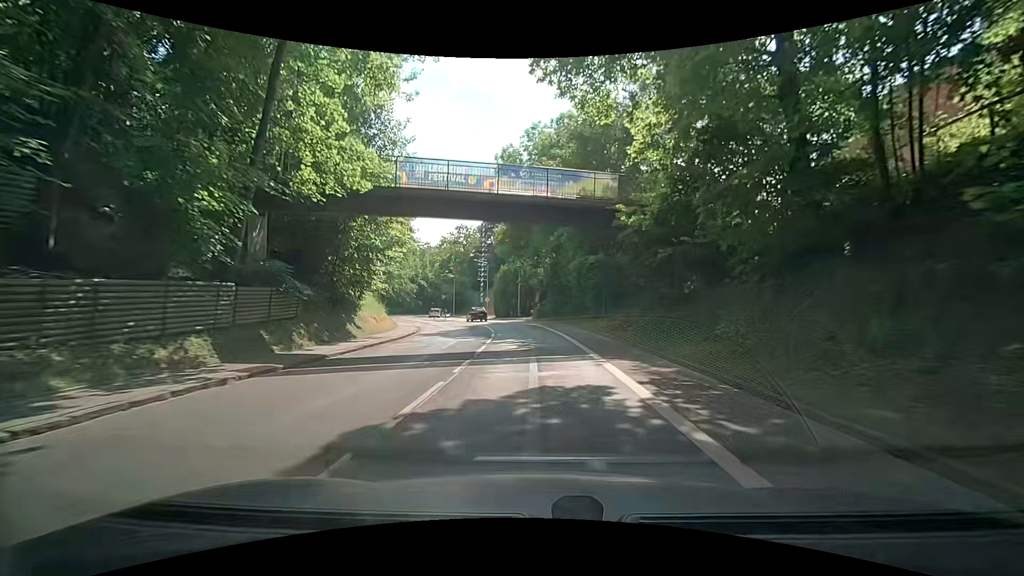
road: secondary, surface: asphalt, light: Day
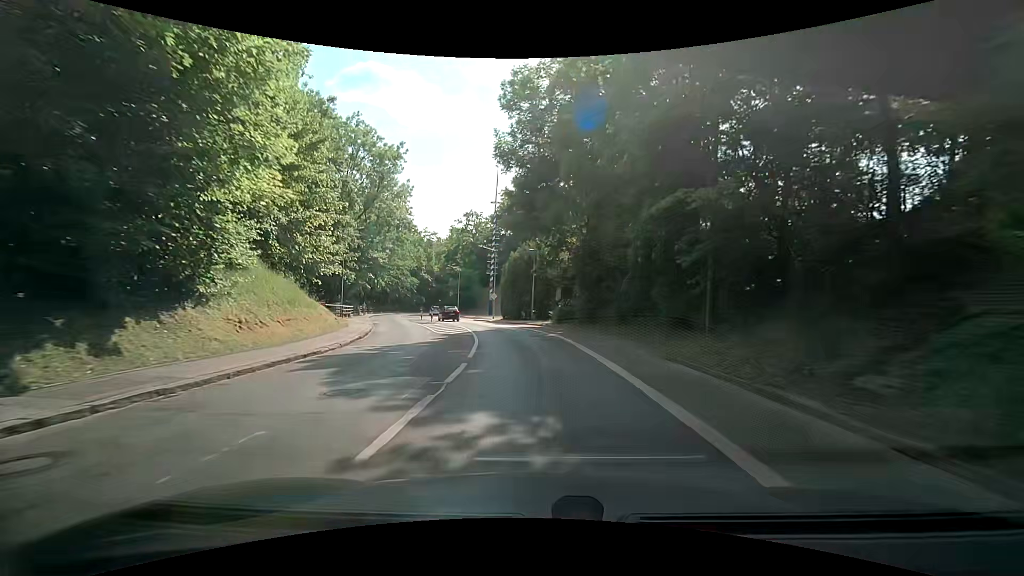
(-0.1, +15.2) m; -2°
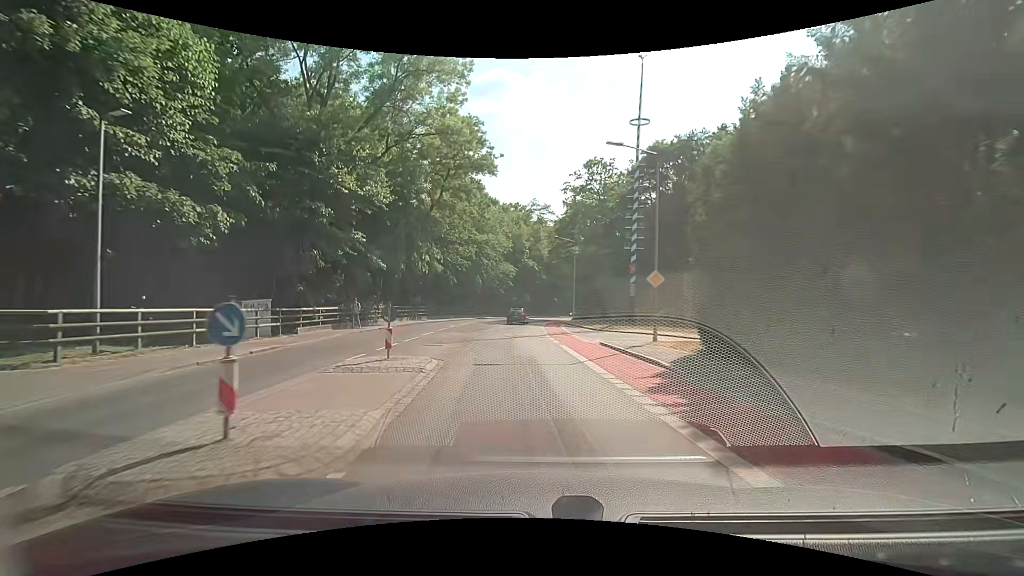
(-3.5, +36.8) m; -14°
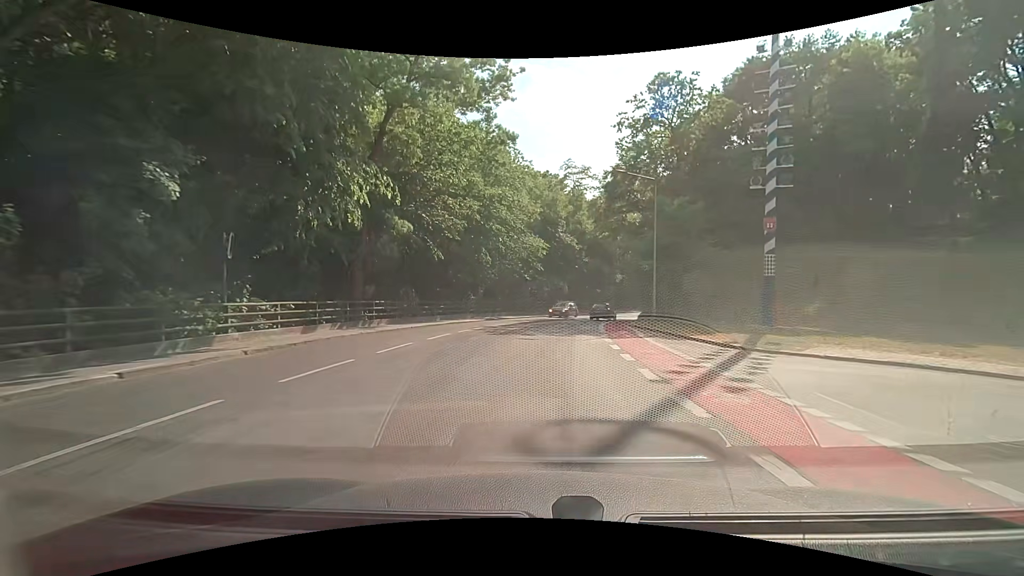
(-1.0, +21.7) m; -3°
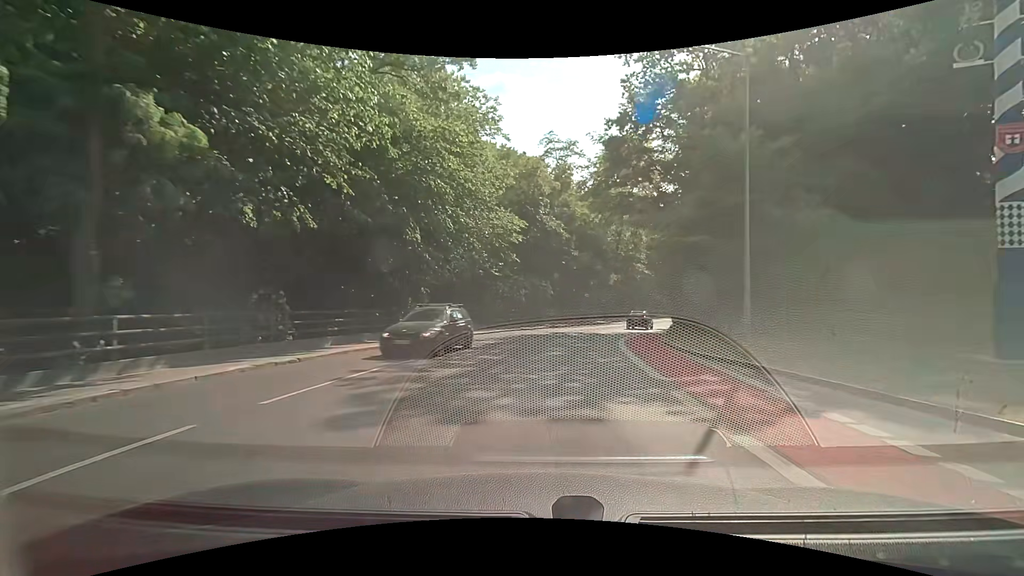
(+0.1, +14.4) m; +2°
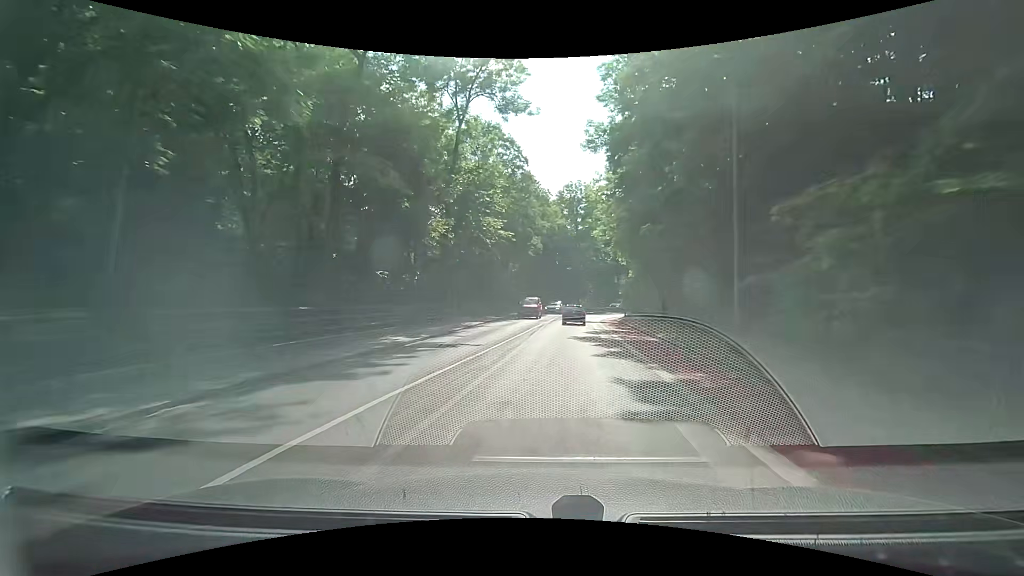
(+5.2, +35.5) m; +19°
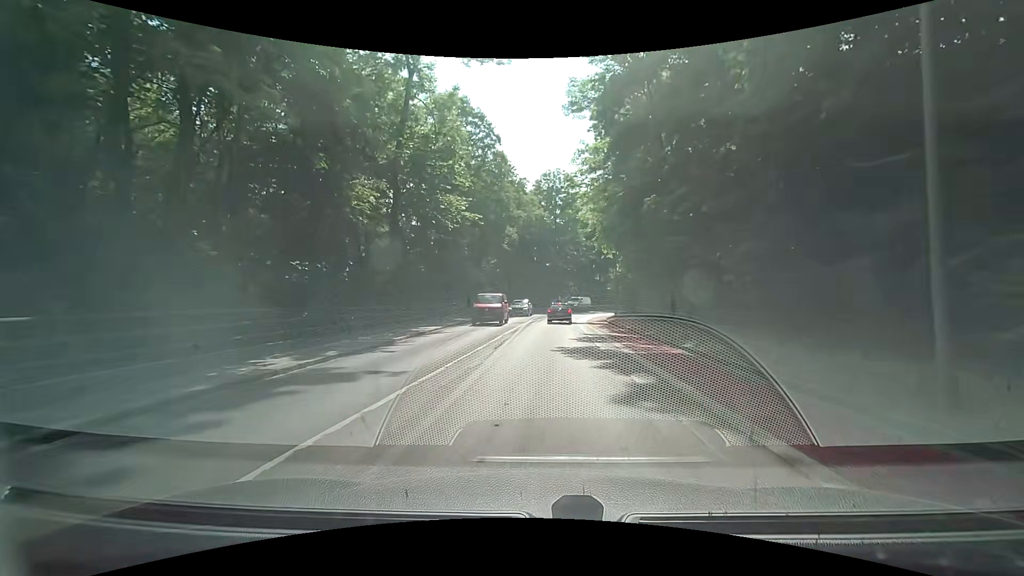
(0.0, +7.4) m; +2°
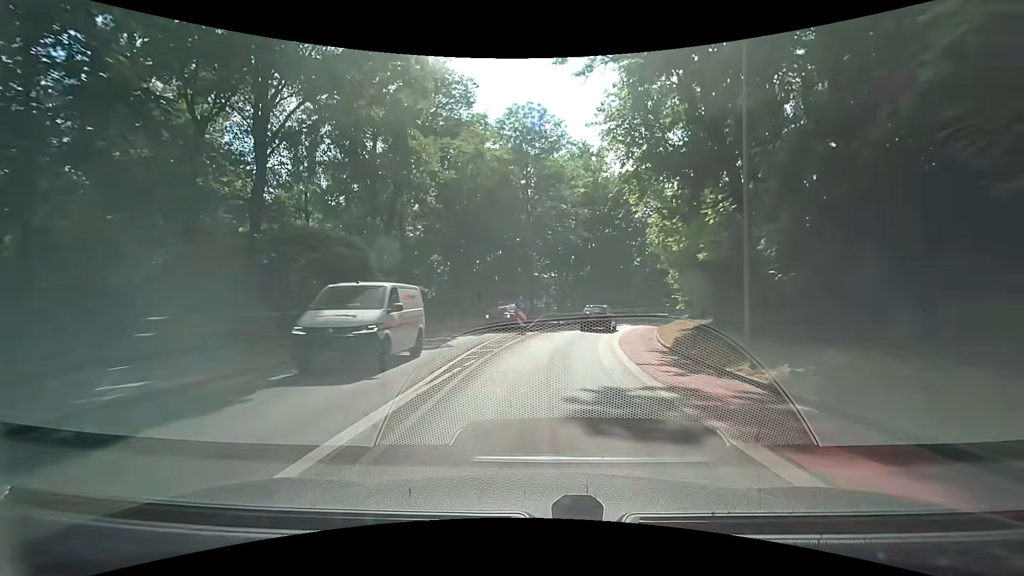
(+0.5, +29.5) m; +2°
(0, +10) (+1, +20) (+3, +30) (+6, +39) (+11, +48) (+18, +55) (+26, +61) (+35, +66) (+45, +68) (+55, +68) m
